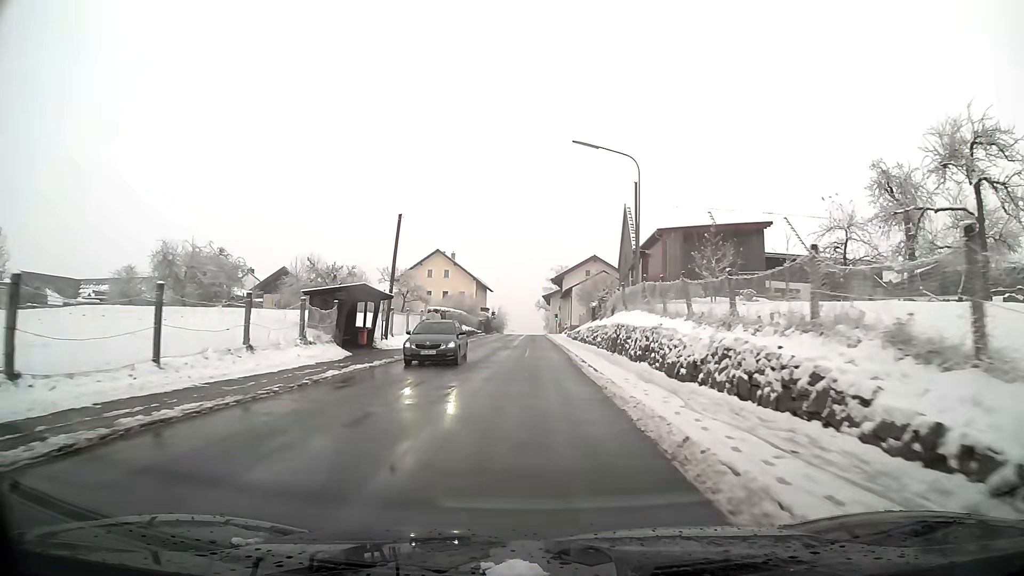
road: tertiary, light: Day
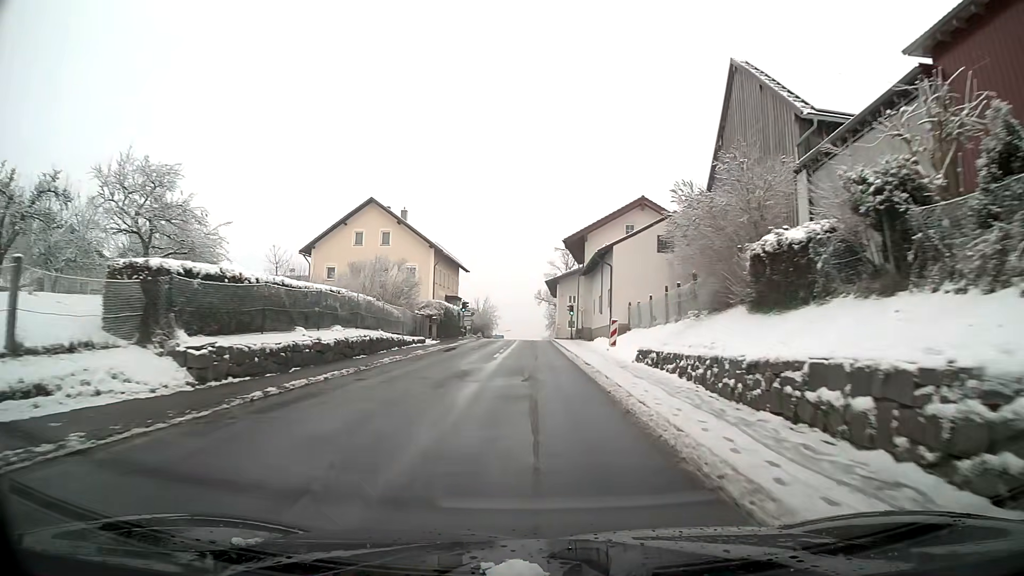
(+0.1, +40.4) m; 0°
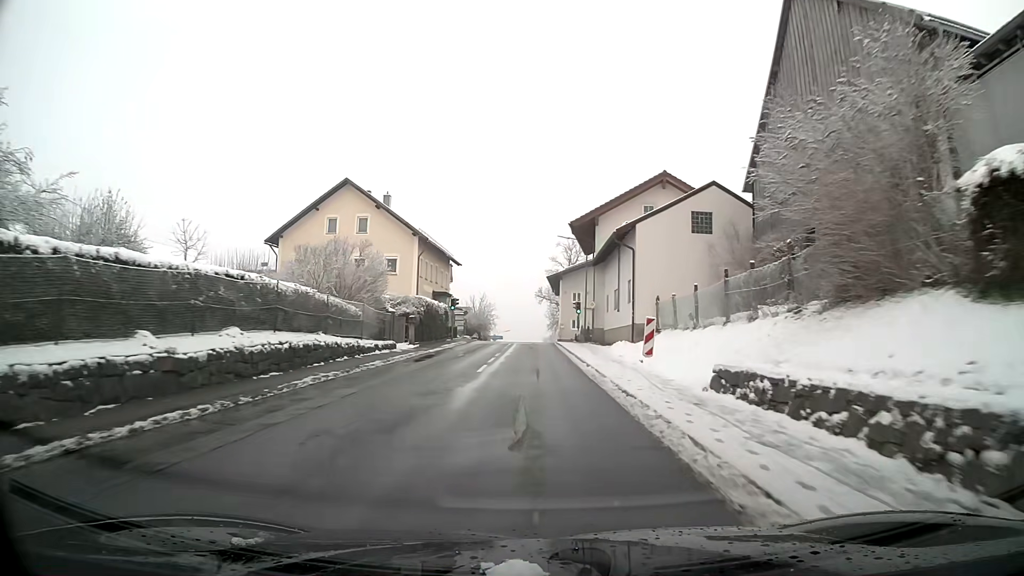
(0.0, +8.2) m; 0°
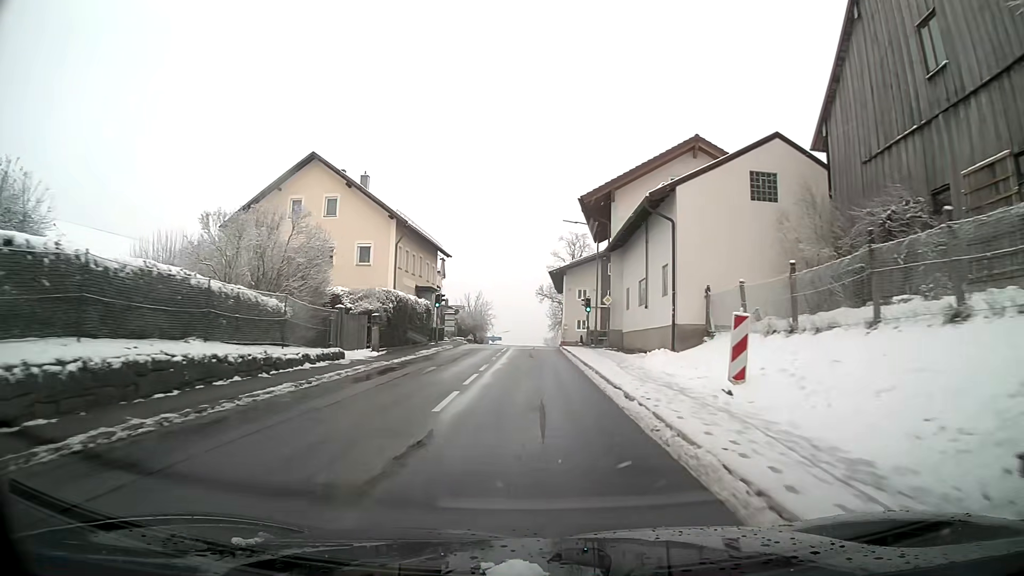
(0.0, +8.3) m; 0°
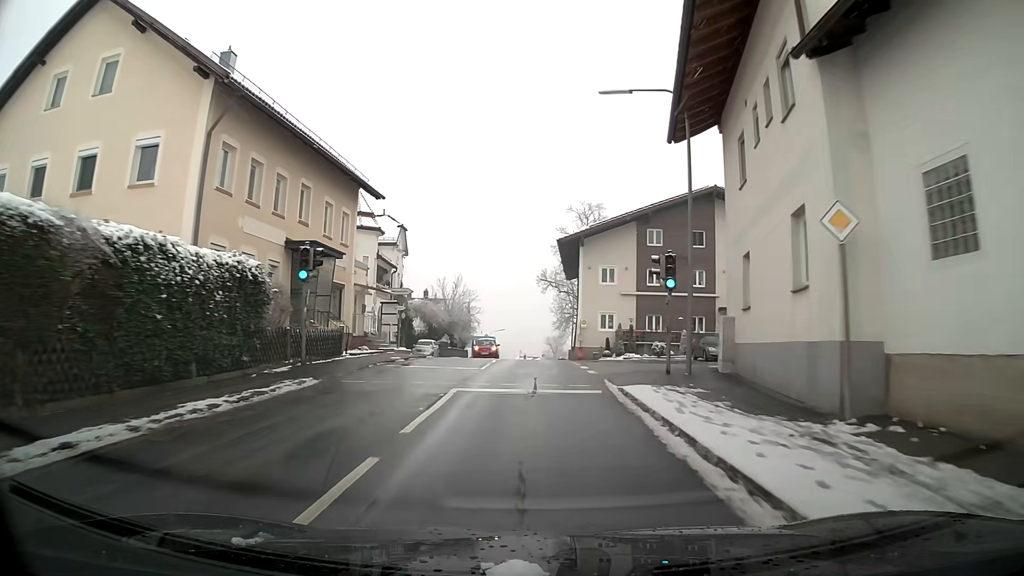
(0.0, +25.1) m; +1°
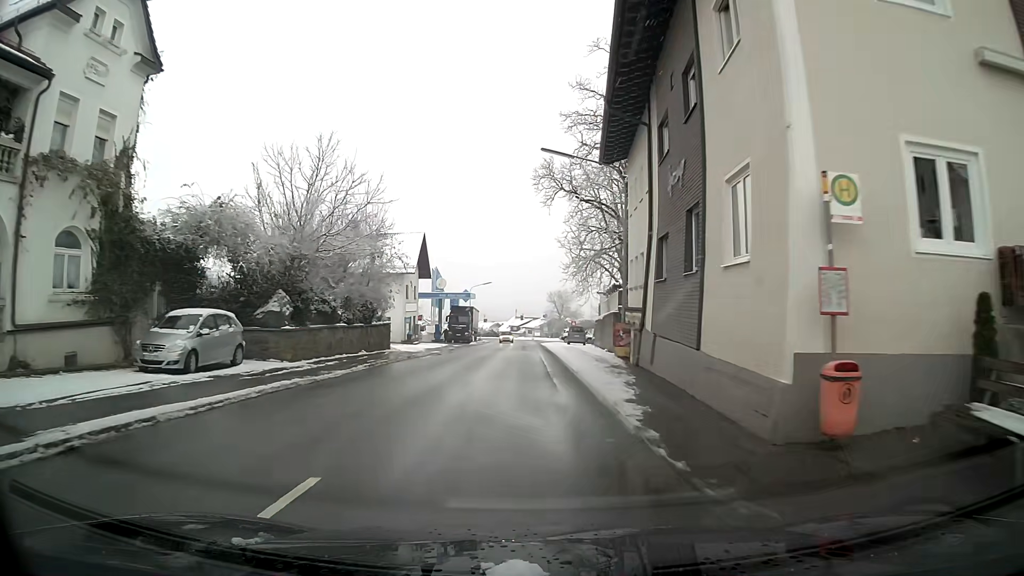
(-0.1, +40.3) m; -1°
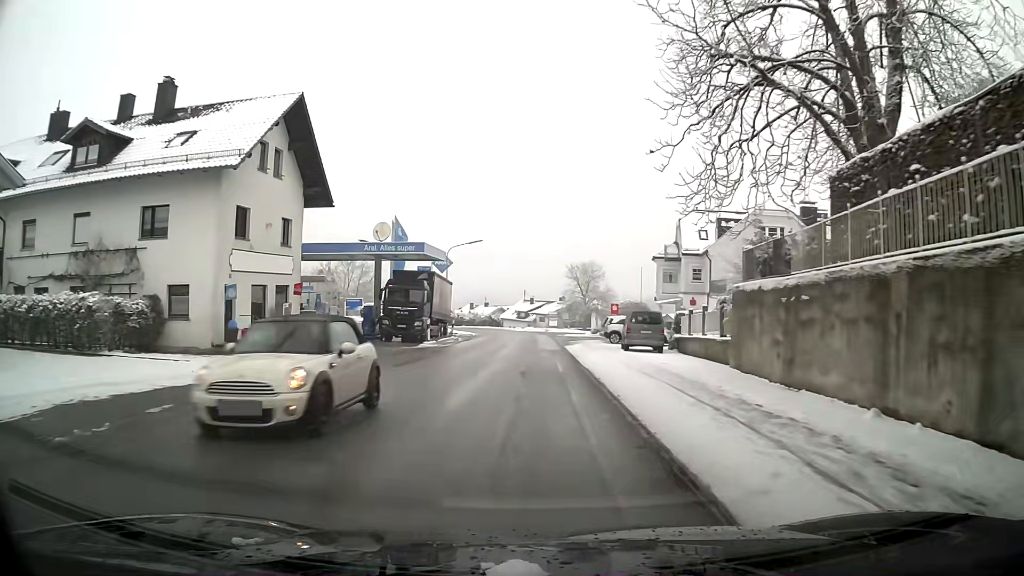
(+0.1, +37.4) m; 0°
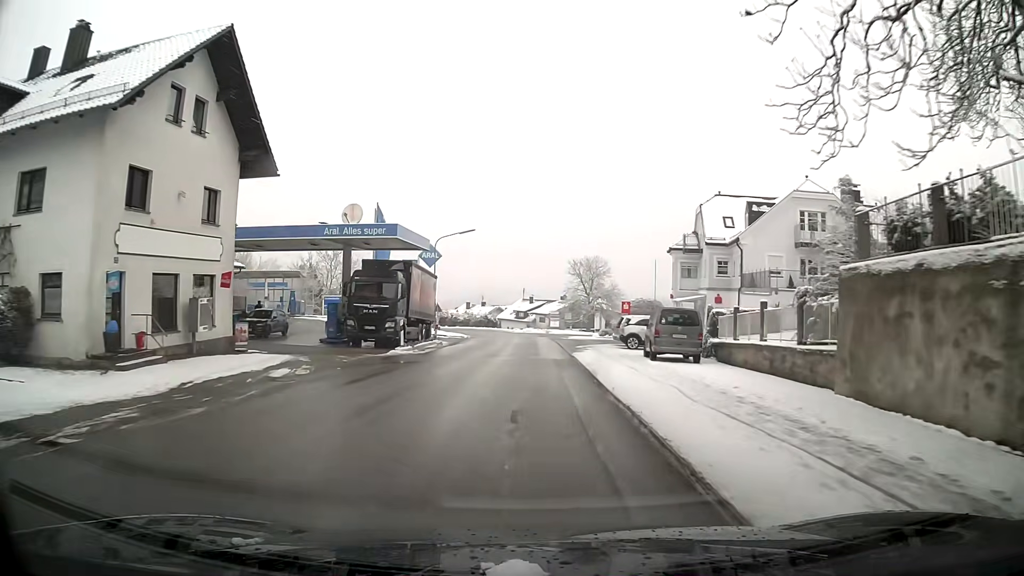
(0.0, +7.4) m; -1°
